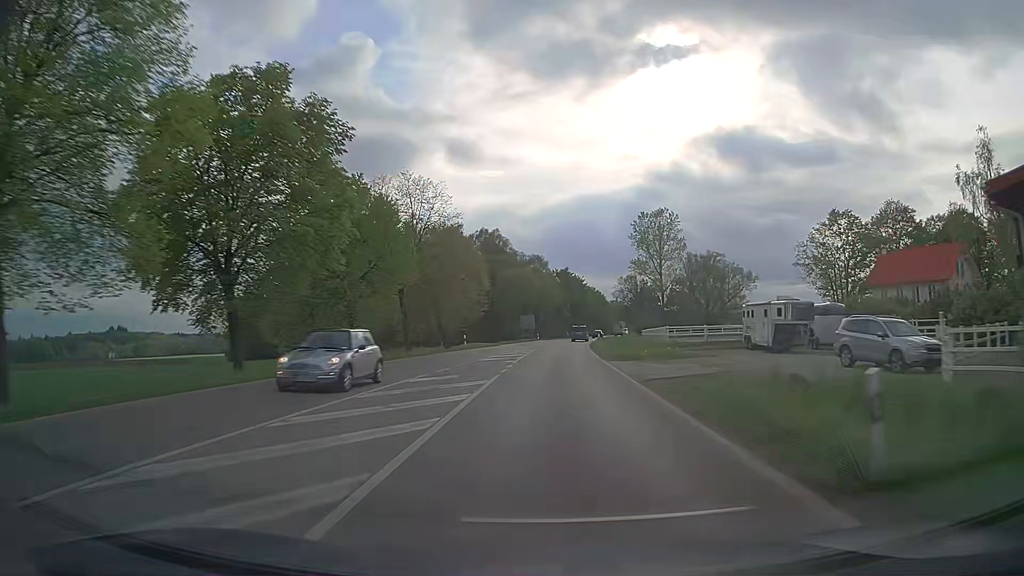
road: secondary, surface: asphalt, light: Day
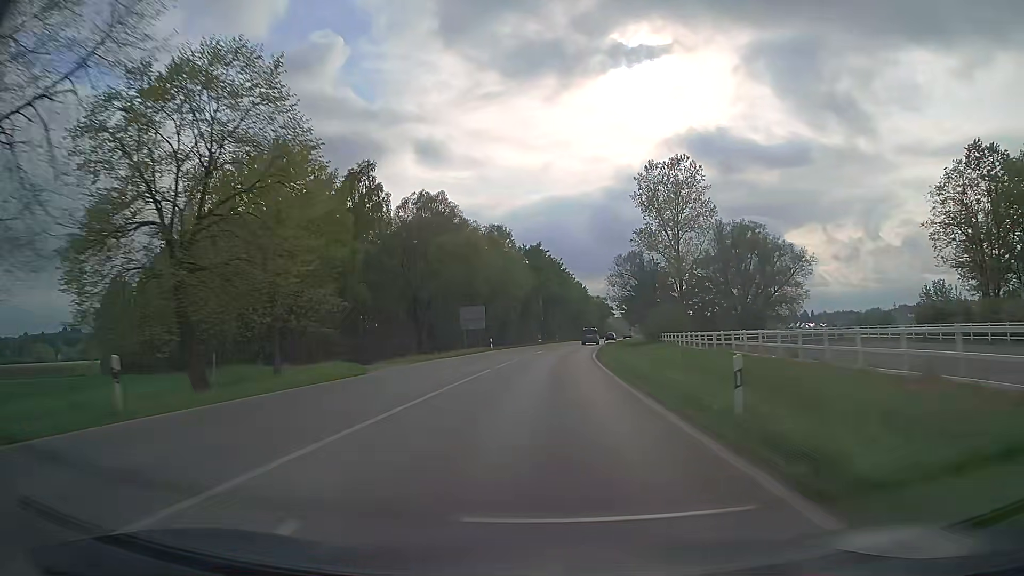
(+1.0, +40.2) m; +3°
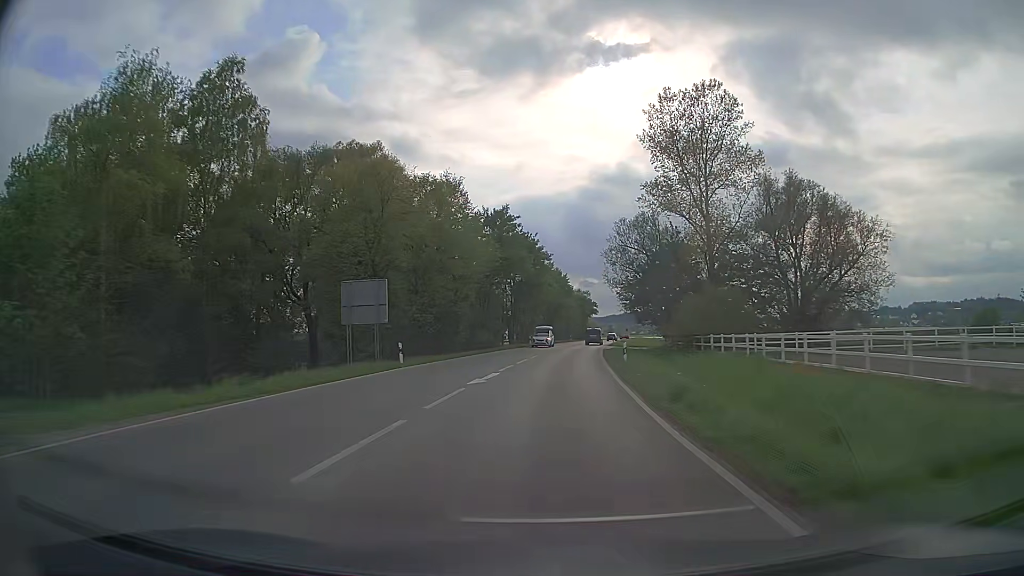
(+0.5, +26.9) m; +2°
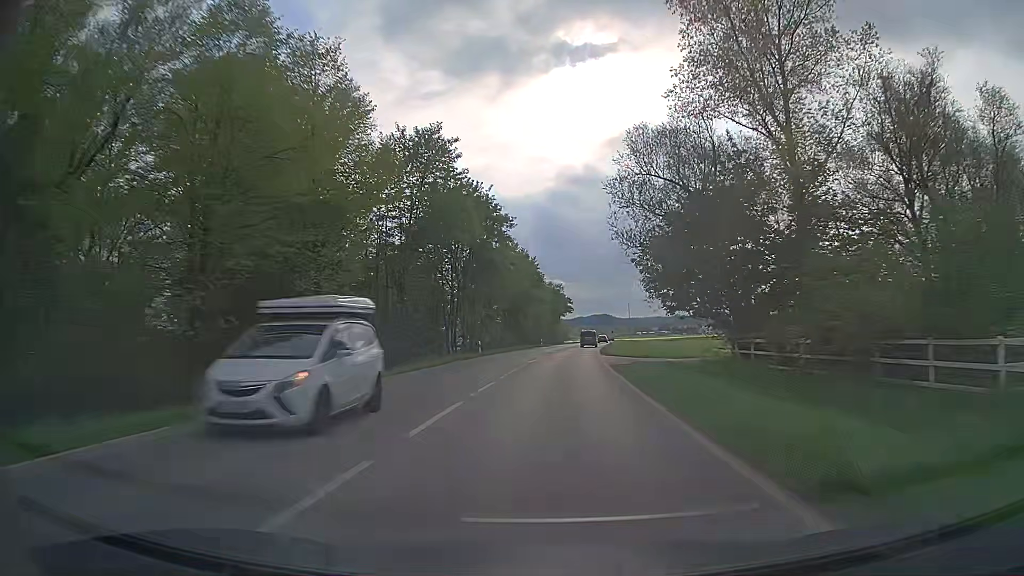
(+0.5, +27.0) m; +2°
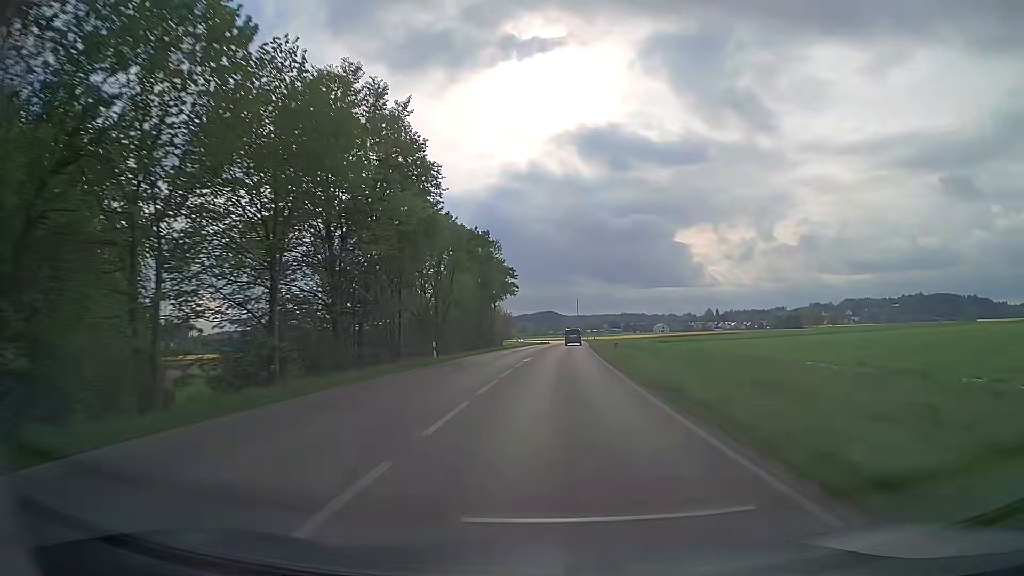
(+2.4, +54.2) m; +5°
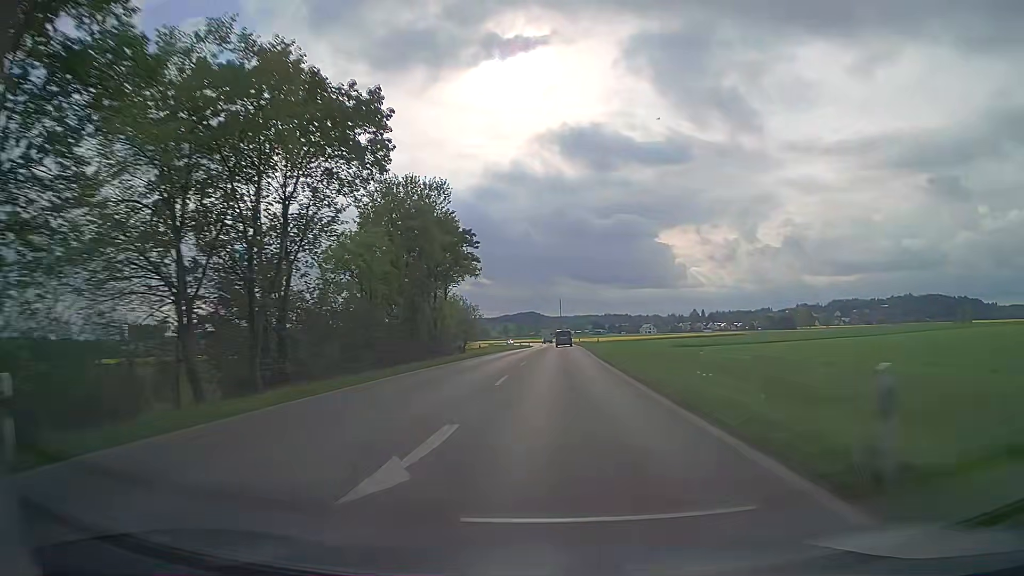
(+0.3, +27.3) m; +1°
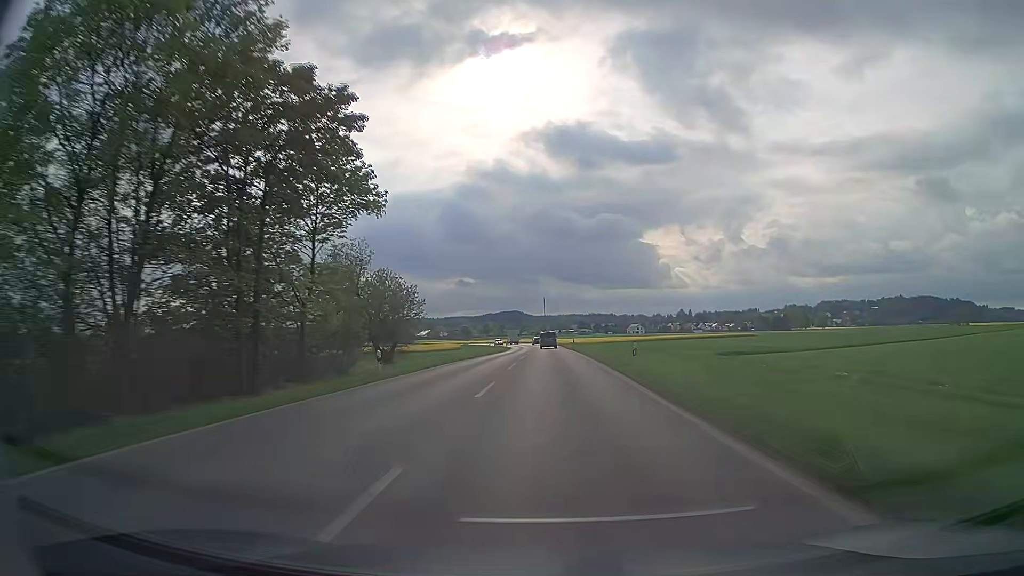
(+0.3, +27.5) m; +1°
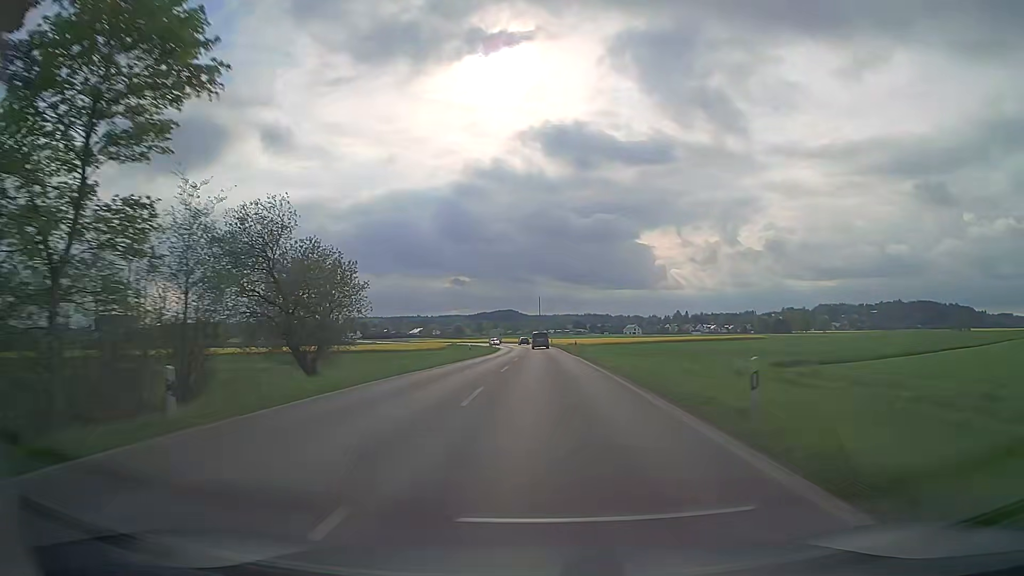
(+0.1, +13.8) m; +1°
(0, +10) (0, +20) (0, +30) (0, +40) (0, +50) (0, +60) (0, +70) (-1, +80) (-1, +90) (-2, +100) m
